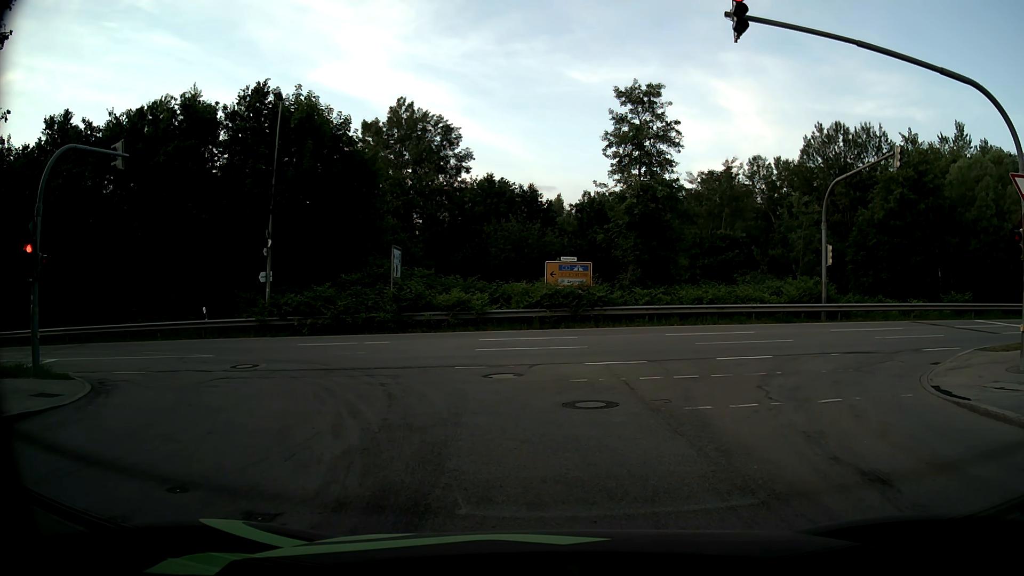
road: residential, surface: asphalt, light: Day
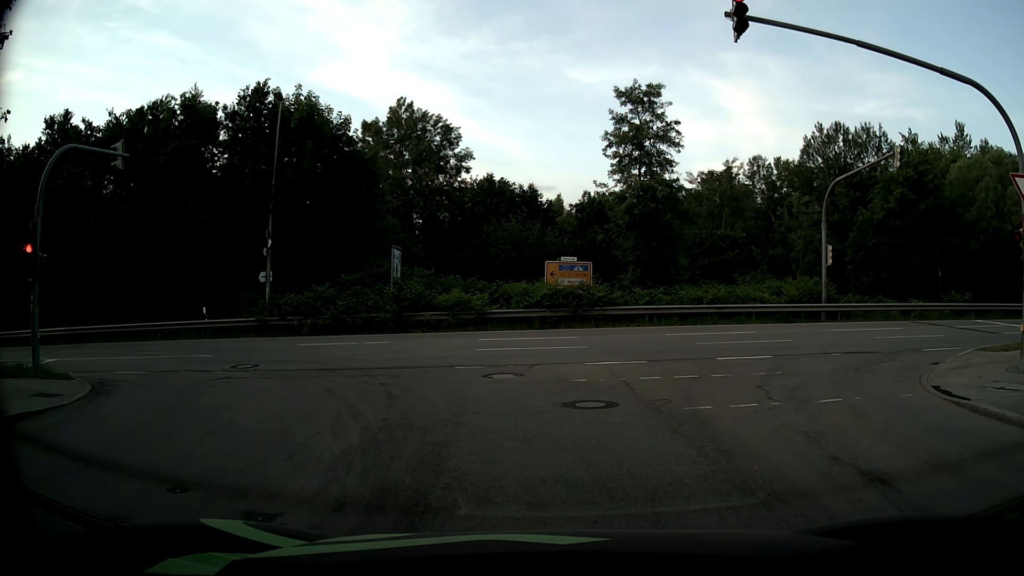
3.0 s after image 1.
(0.0, 0.0) m; 0°
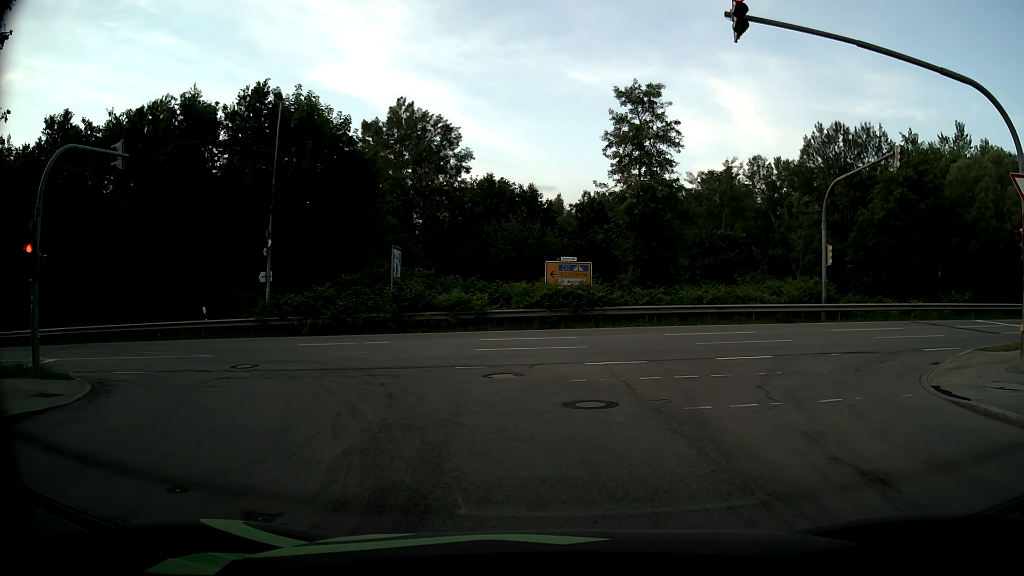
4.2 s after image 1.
(0.0, 0.0) m; 0°
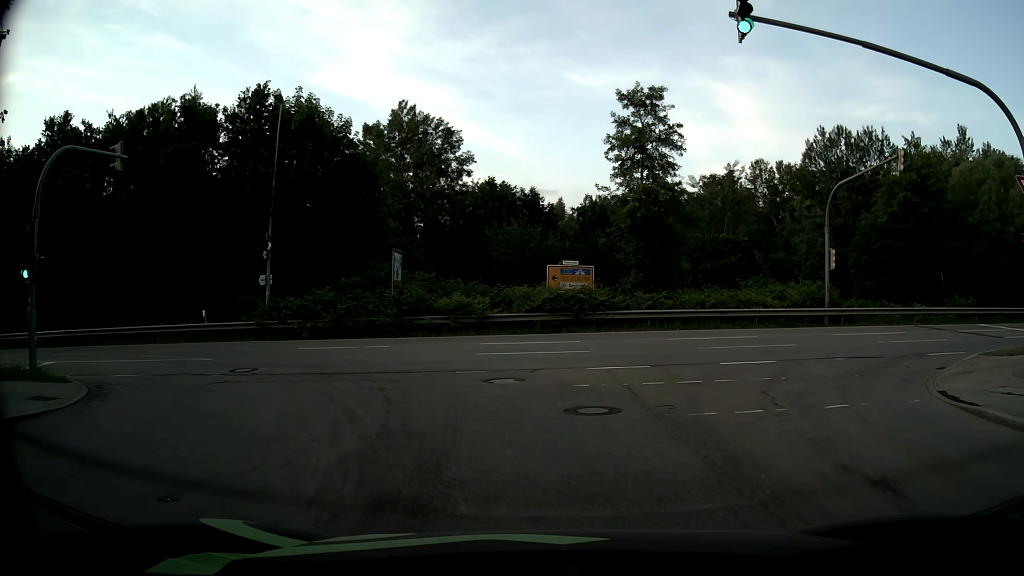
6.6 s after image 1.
(0.0, +0.2) m; 0°
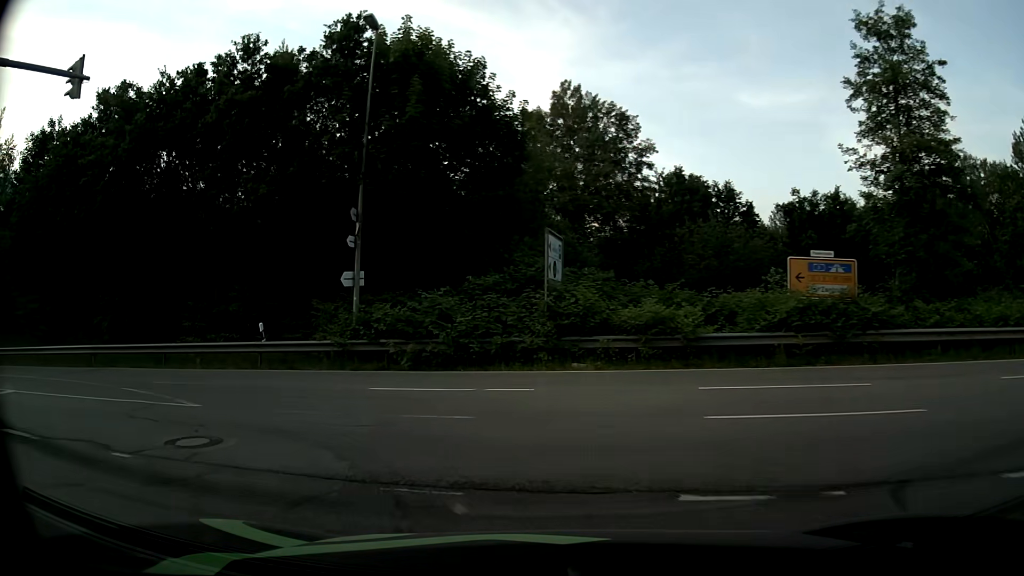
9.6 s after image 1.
(-1.2, +10.3) m; -16°
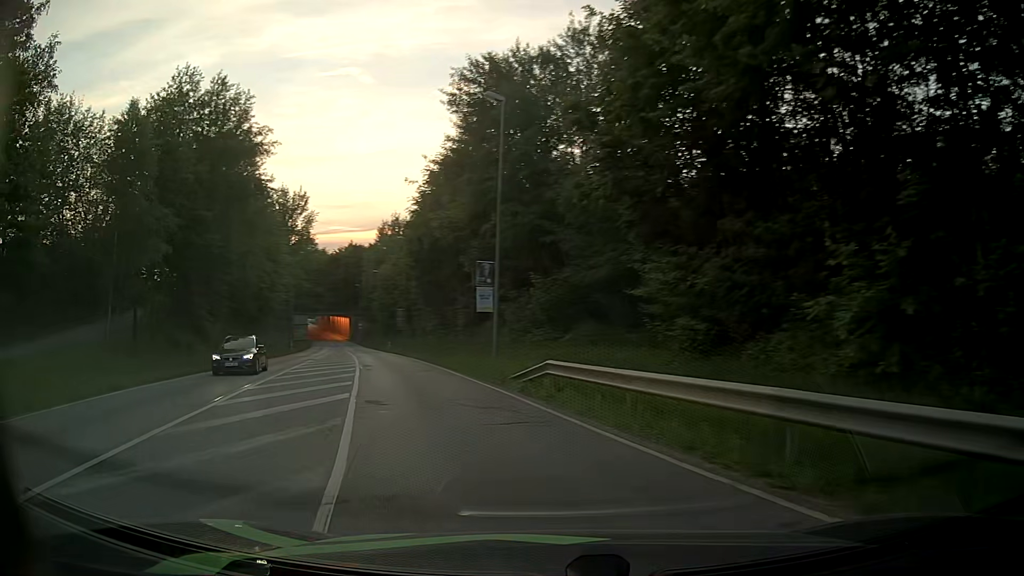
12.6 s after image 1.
(-9.7, +15.9) m; -63°
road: secondary
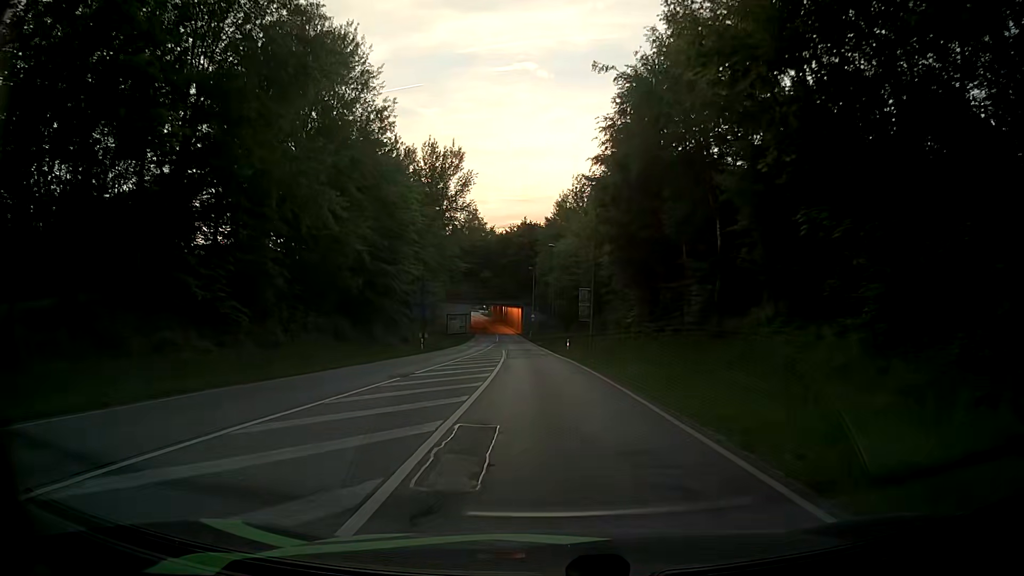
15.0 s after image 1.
(-4.7, +22.1) m; -16°
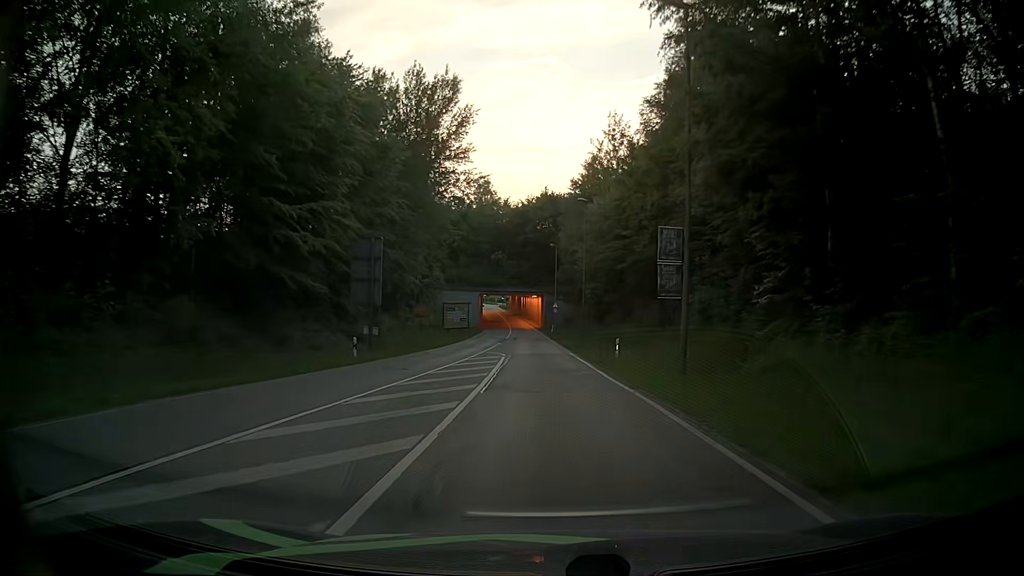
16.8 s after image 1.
(-0.4, +22.1) m; -2°
(0, +10) (0, +20) (0, +30) (-1, +40) (-1, +50) (-2, +60) (-2, +70) (-3, +80) (-3, +90) (-4, +100) m
